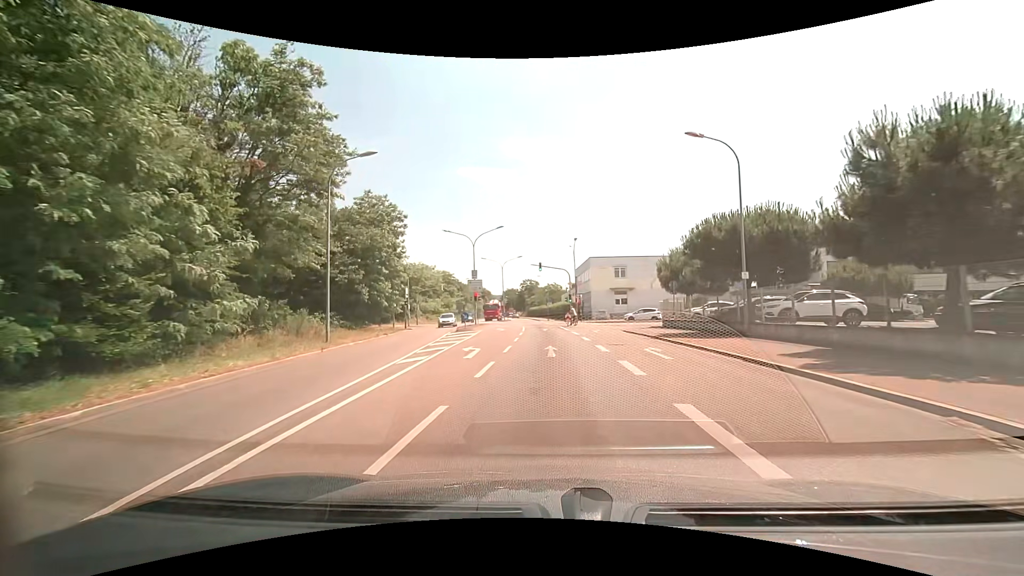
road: secondary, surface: asphalt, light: Day
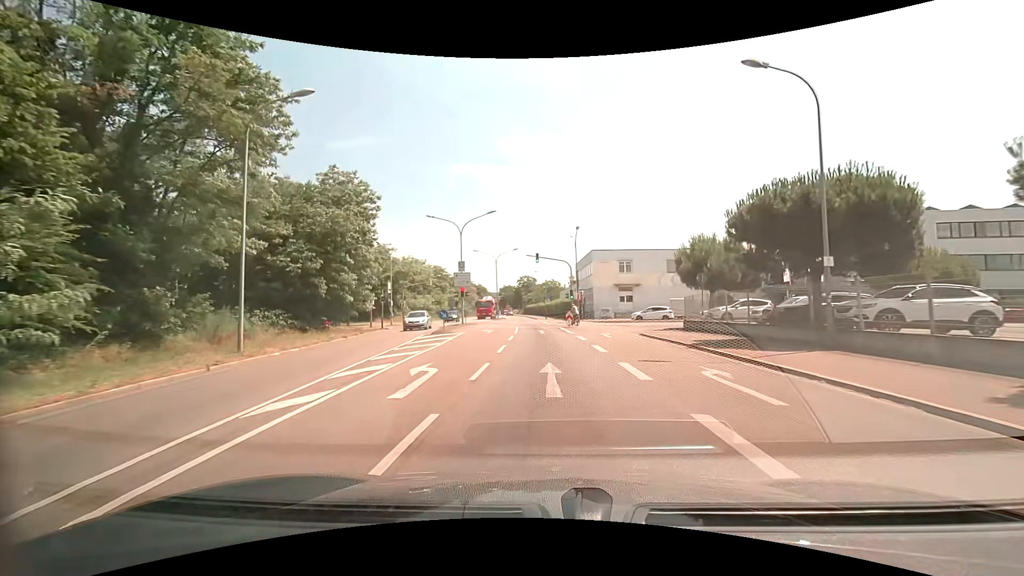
(0.0, +6.6) m; 0°
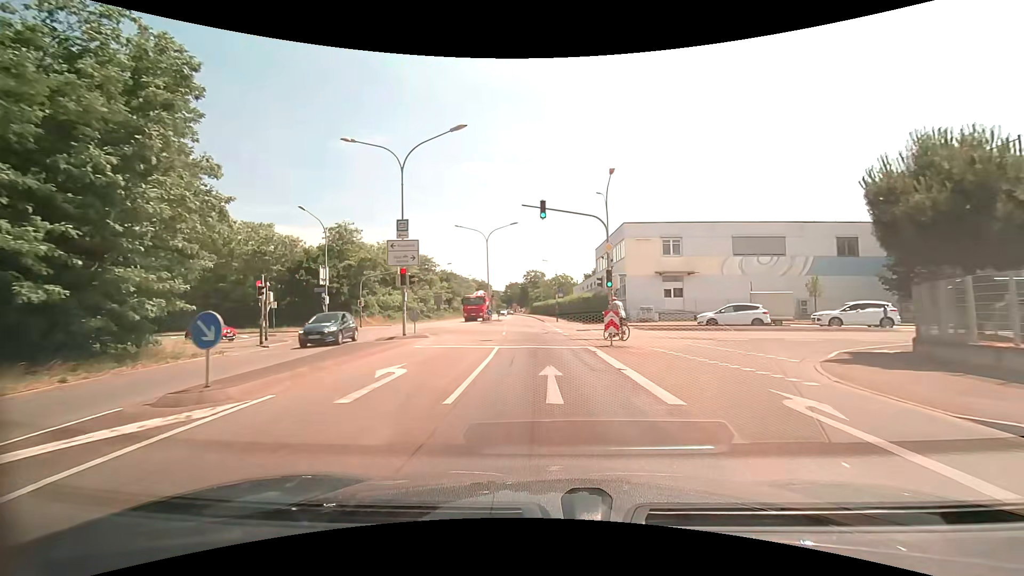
(0.0, +20.6) m; 0°
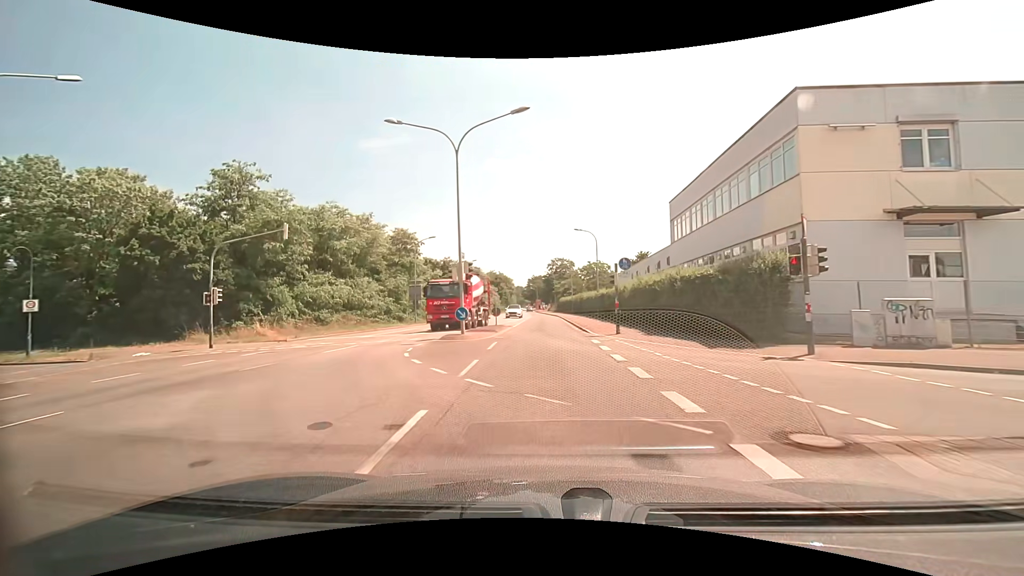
(-0.7, +28.3) m; -3°
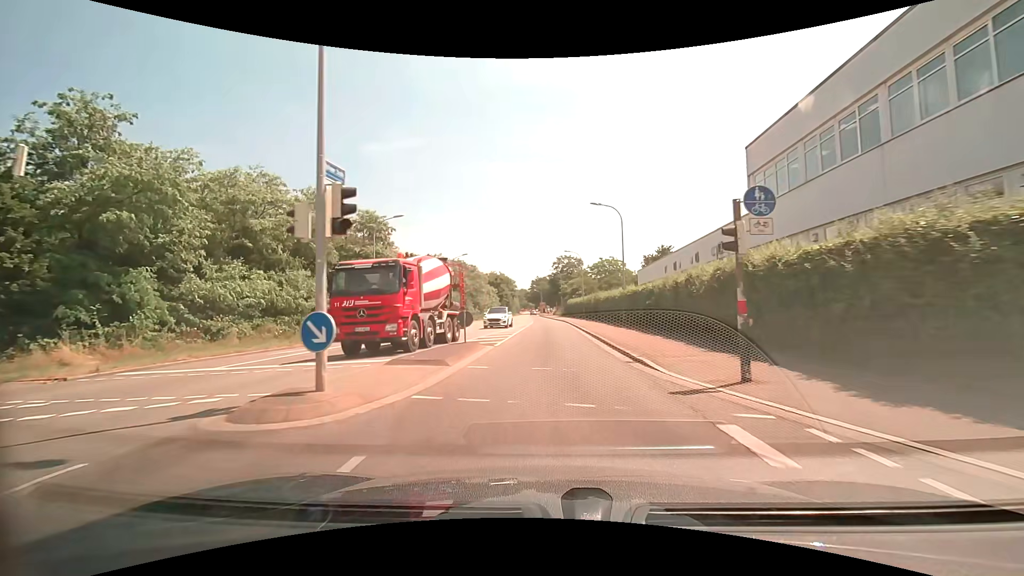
(-0.1, +14.0) m; -1°
(0, +10) (0, +20) (0, +30) (0, +40) (0, +50) (0, +60) (-1, +70) (-1, +80) (-2, +90) (-2, +100) m
